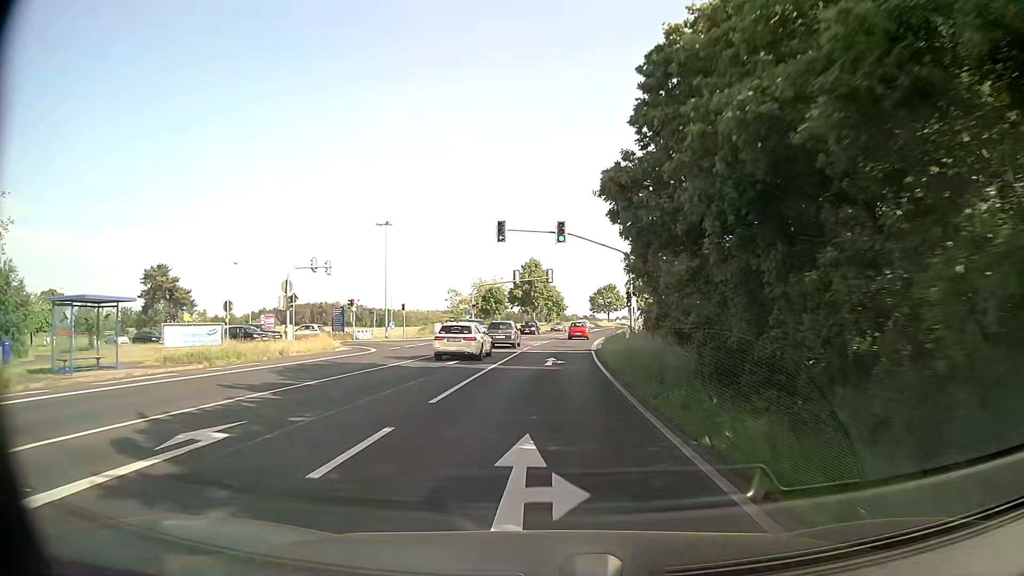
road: secondary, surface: asphalt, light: Day
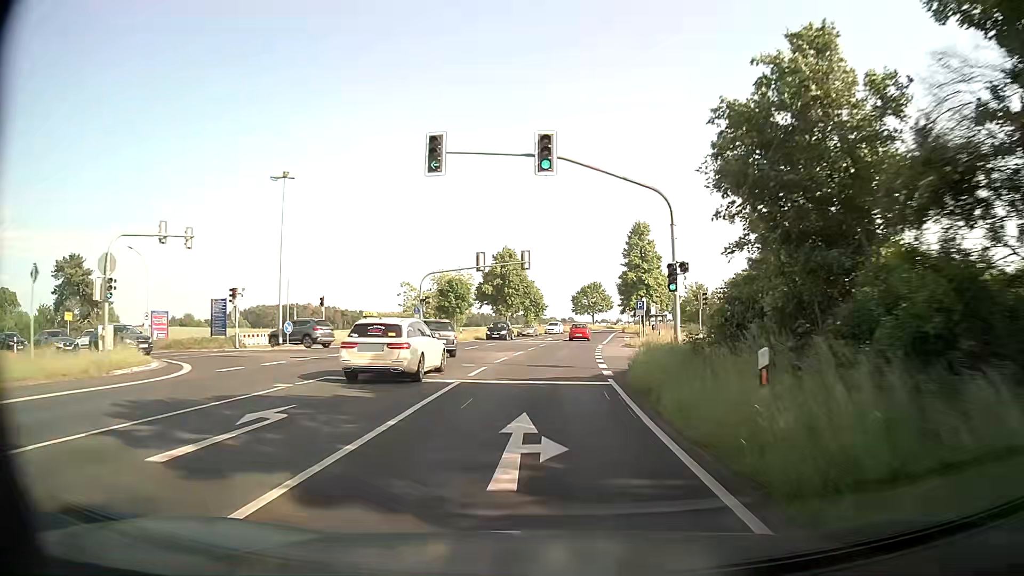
(+0.3, +17.9) m; +2°
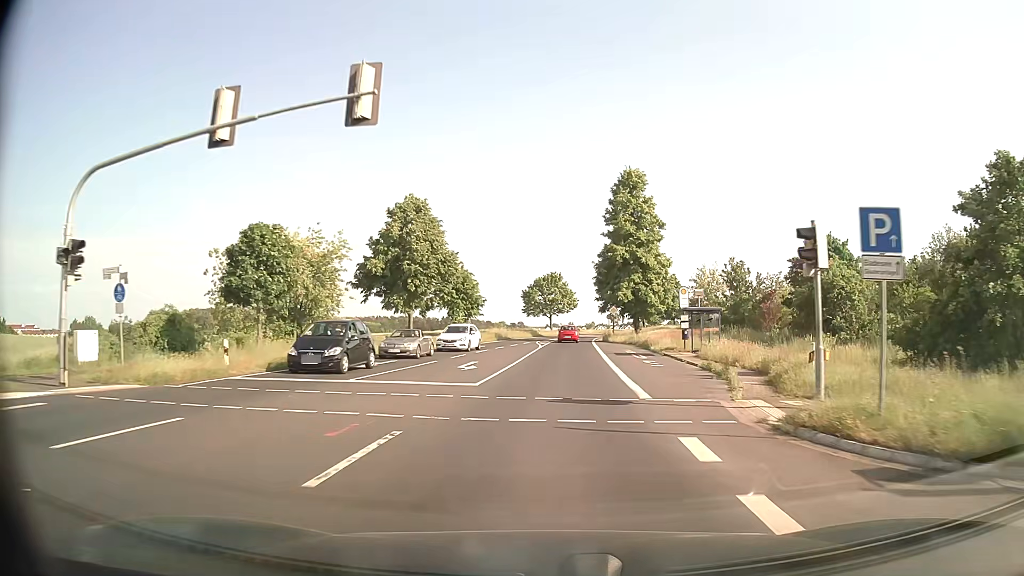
(+1.3, +35.8) m; +4°
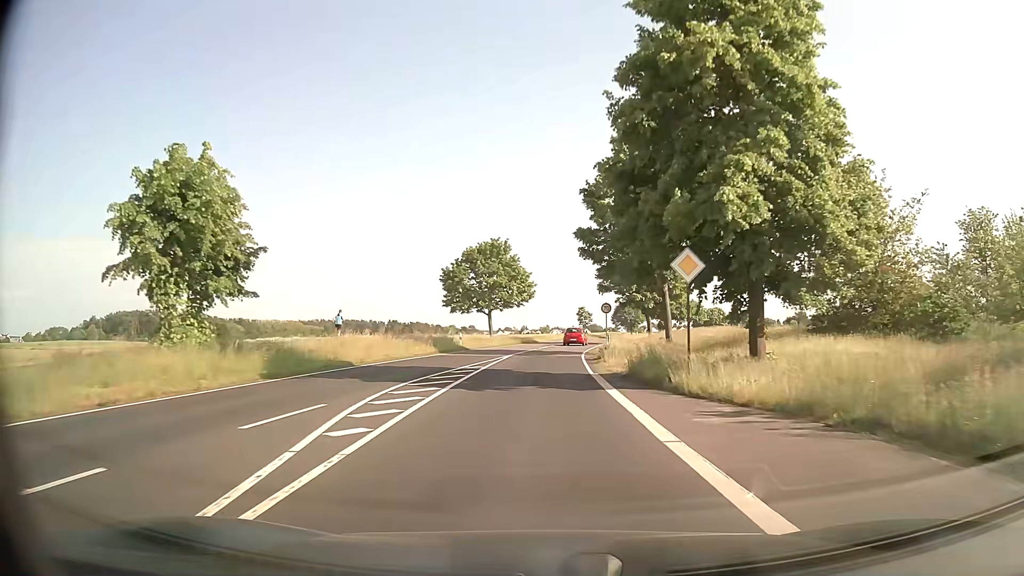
(+1.9, +44.8) m; +4°
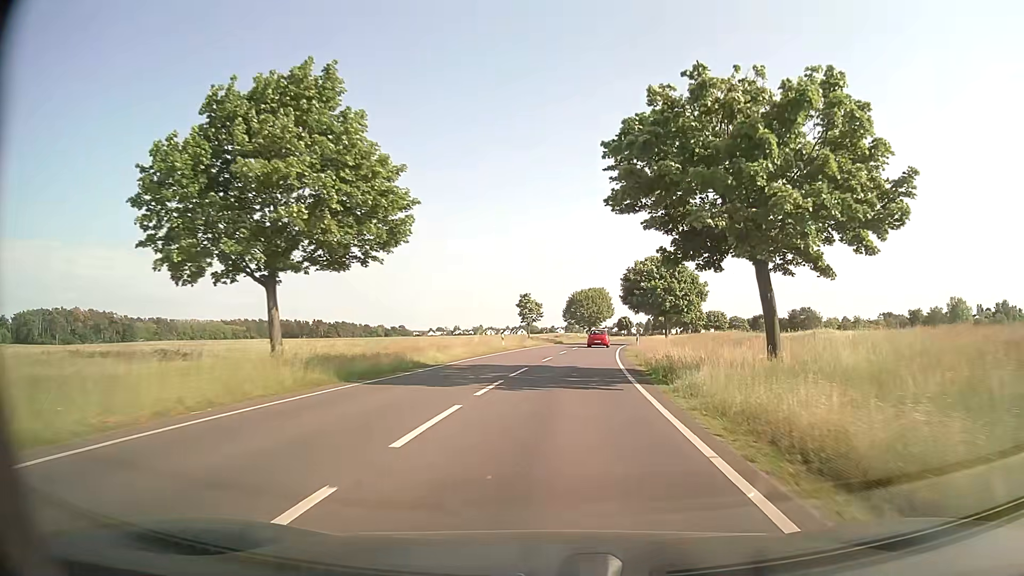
(+1.3, +44.5) m; +6°
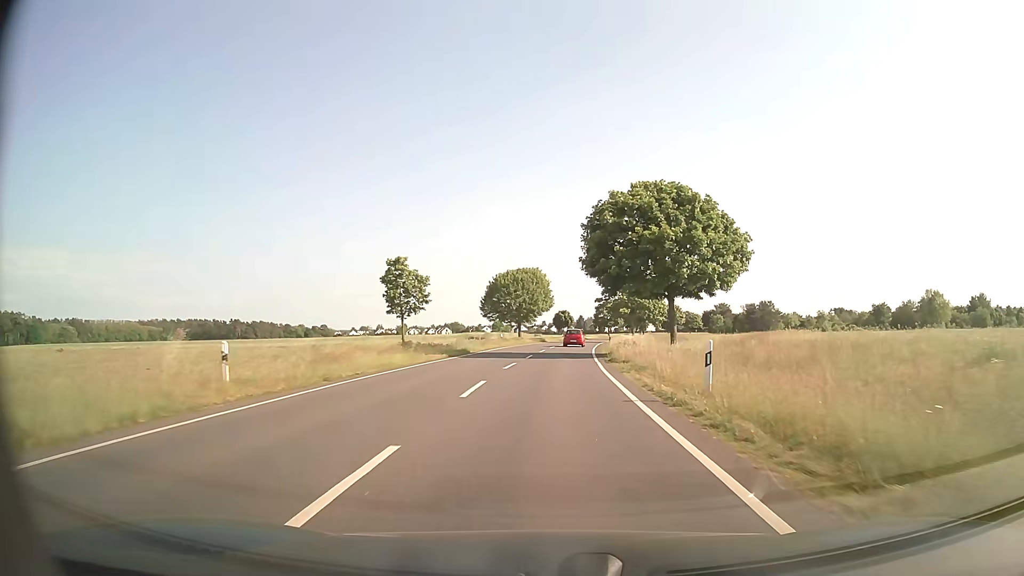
(+2.0, +35.6) m; +6°
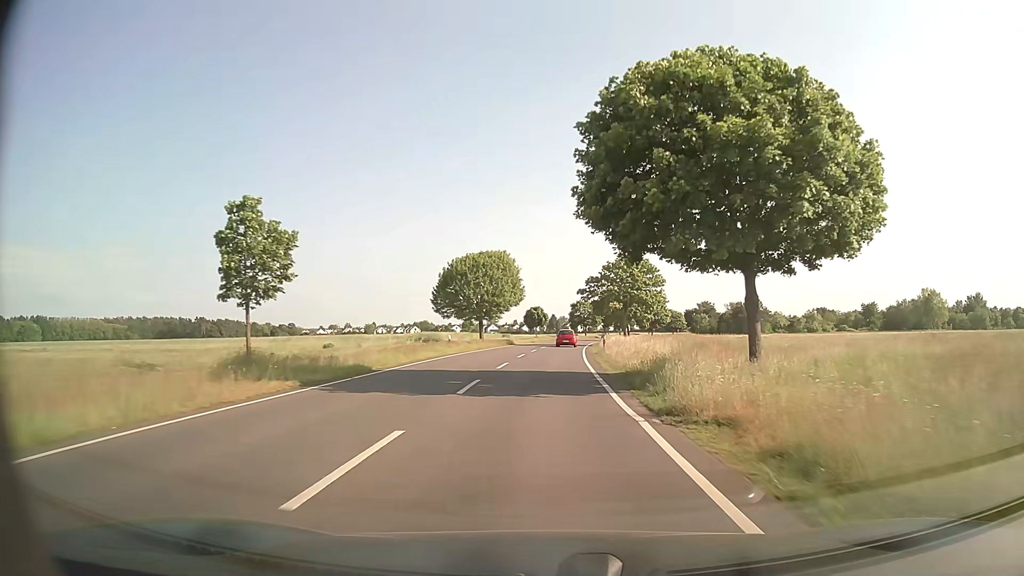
(+0.3, +17.9) m; +2°
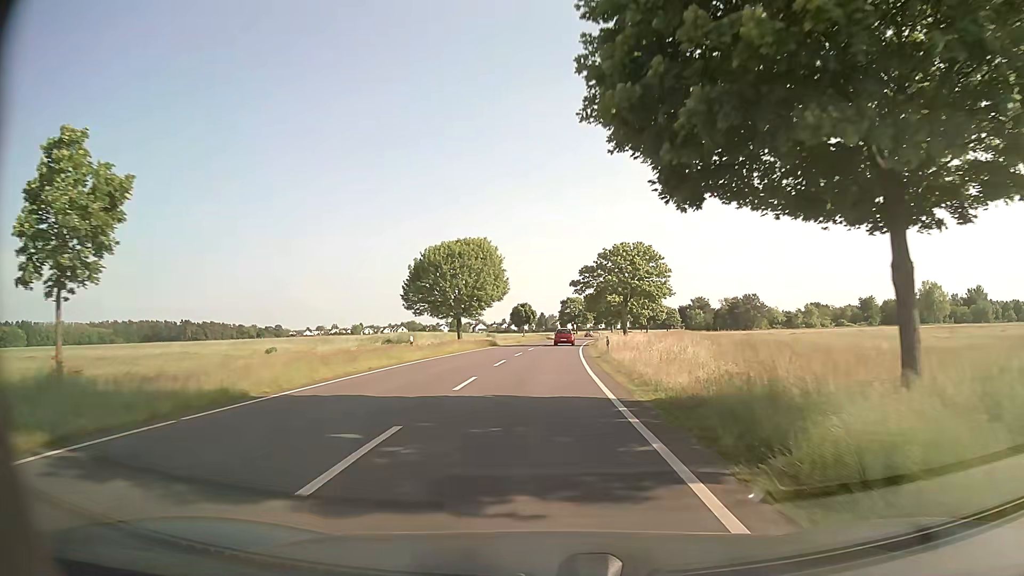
(+0.1, +9.0) m; +1°
(0, +10) (0, +20) (+1, +30) (+1, +40) (+2, +50) (+2, +60) (+3, +70) (+4, +80) (+5, +90) (+7, +100) m
